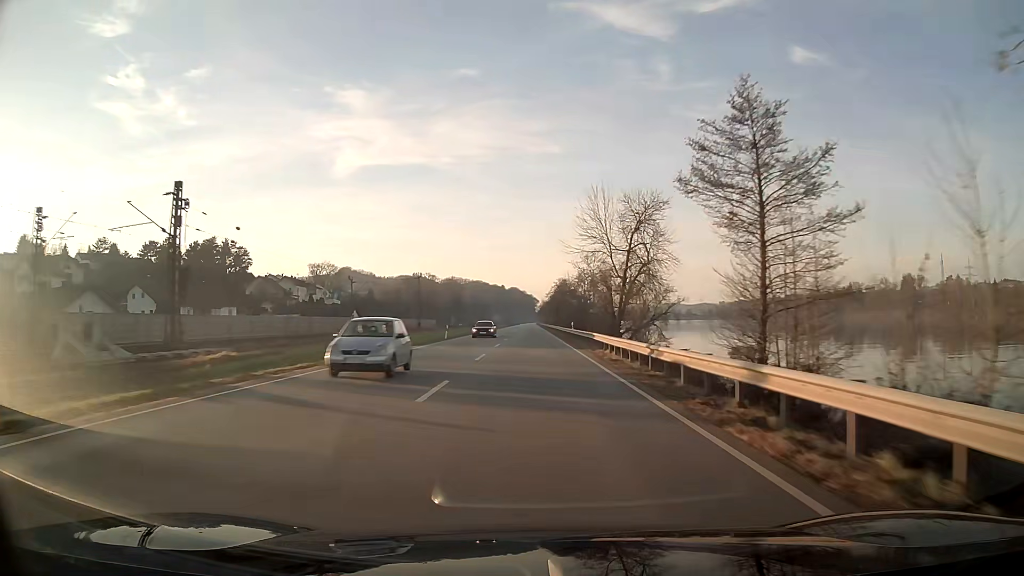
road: primary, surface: asphalt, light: Day
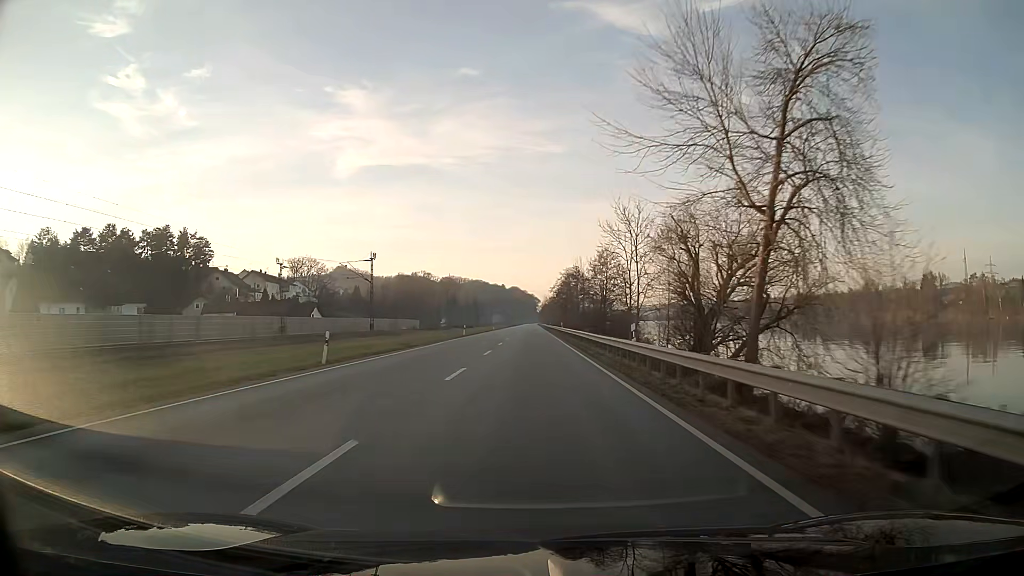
(0.0, +31.9) m; 0°
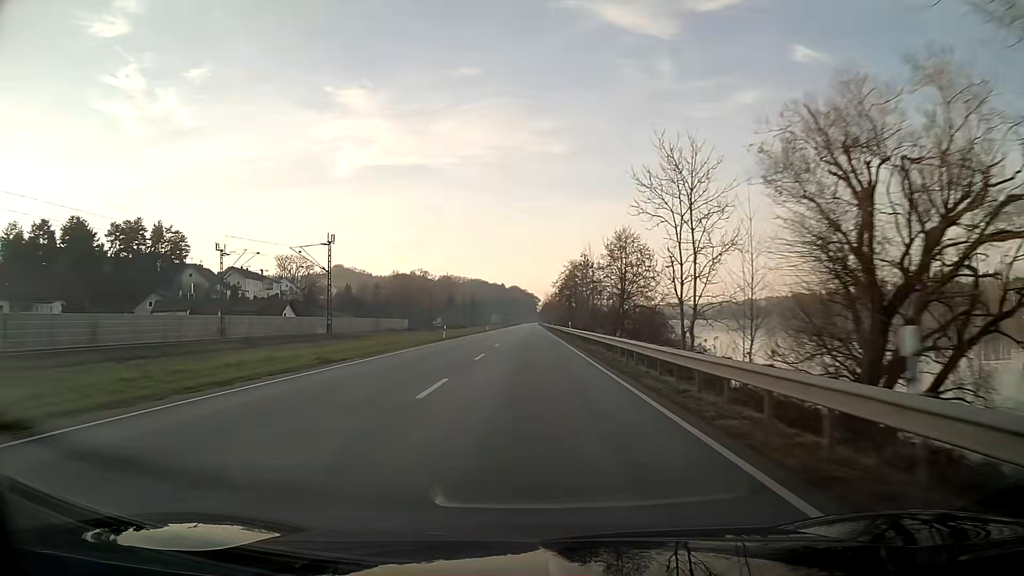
(0.0, +15.9) m; 0°
